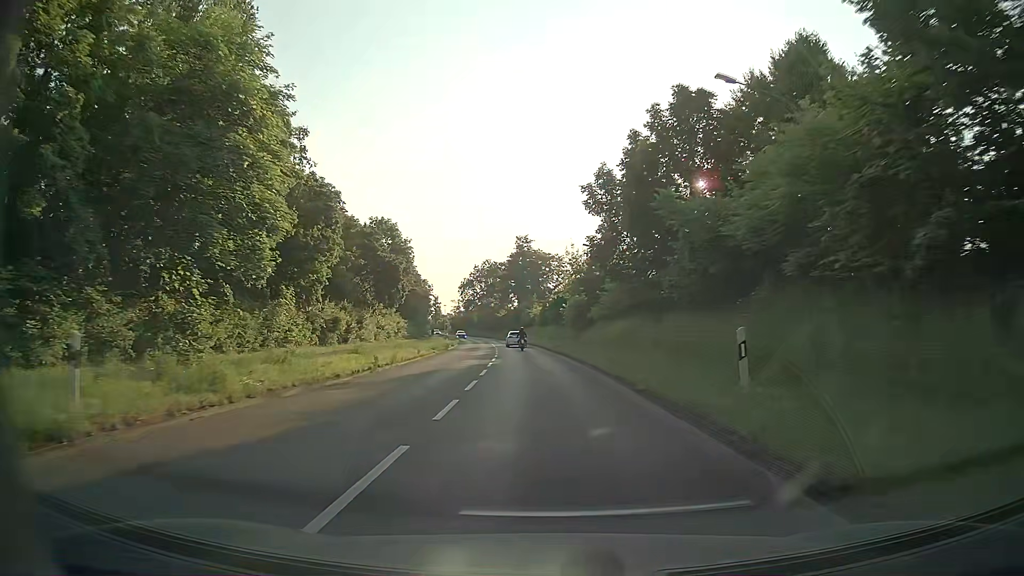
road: secondary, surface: asphalt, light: Day
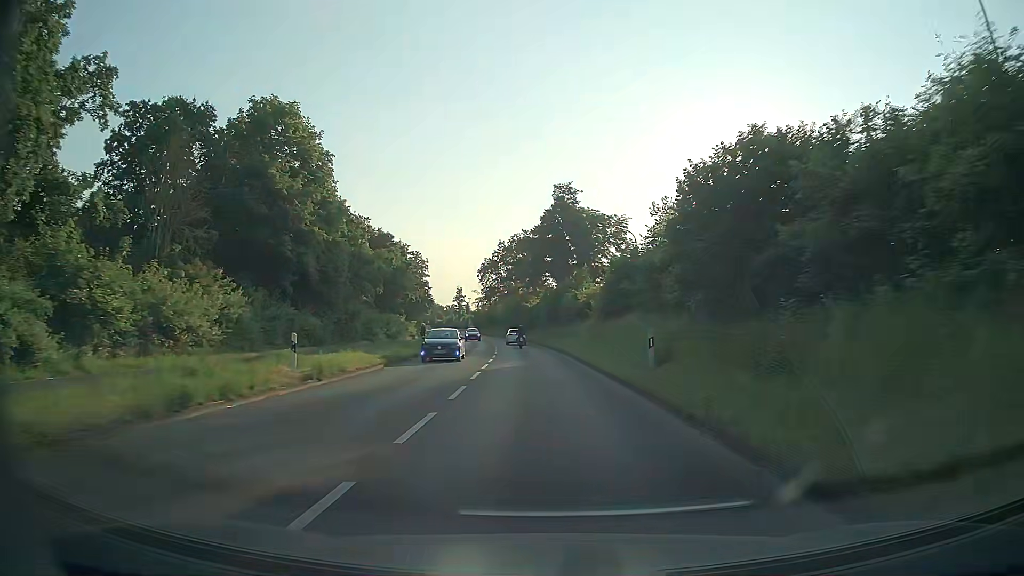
(-1.6, +44.1) m; -3°
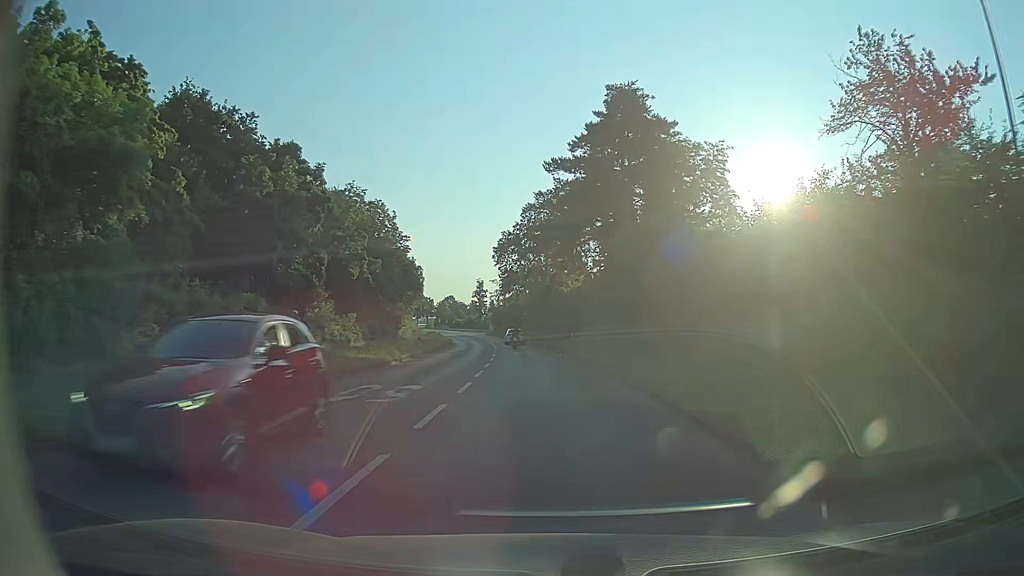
(-1.2, +34.9) m; -4°
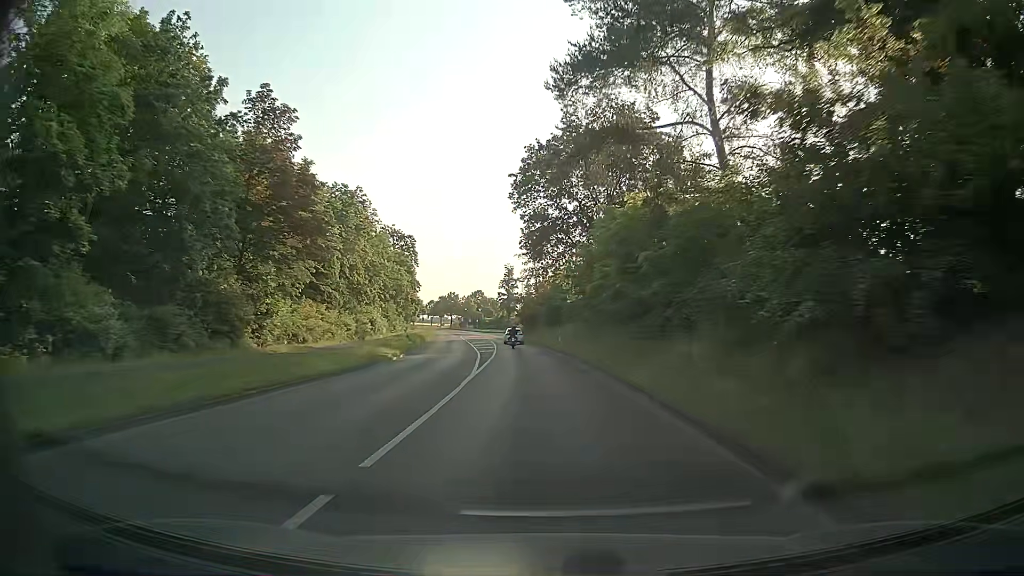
(-1.2, +43.1) m; -3°
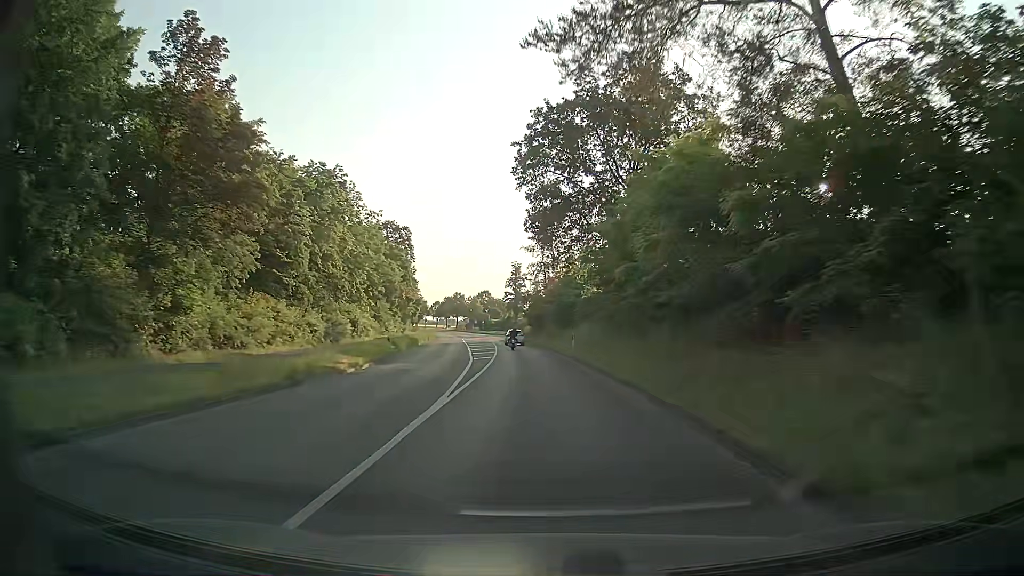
(-0.1, +8.6) m; -2°
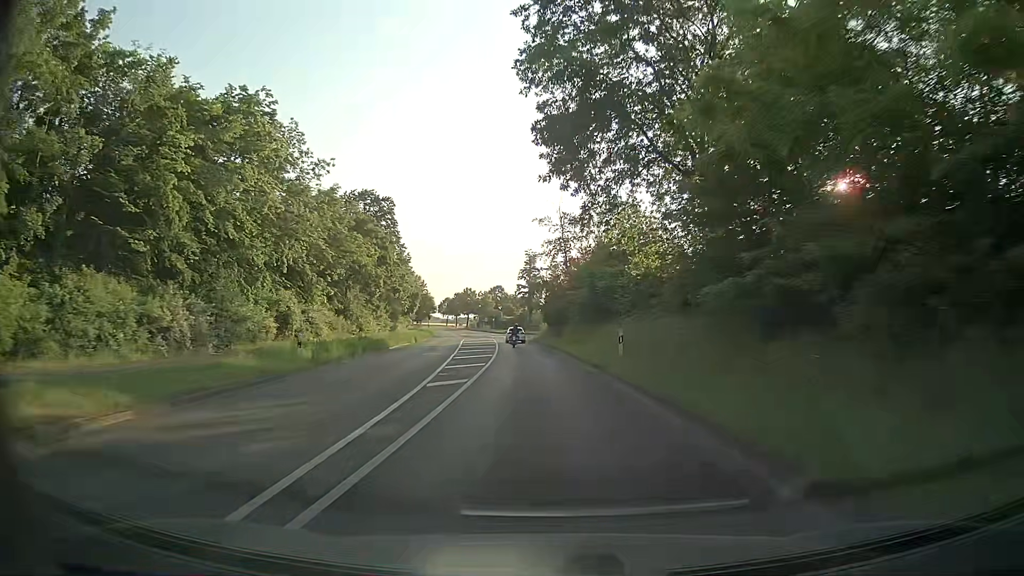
(-0.1, +17.1) m; -1°
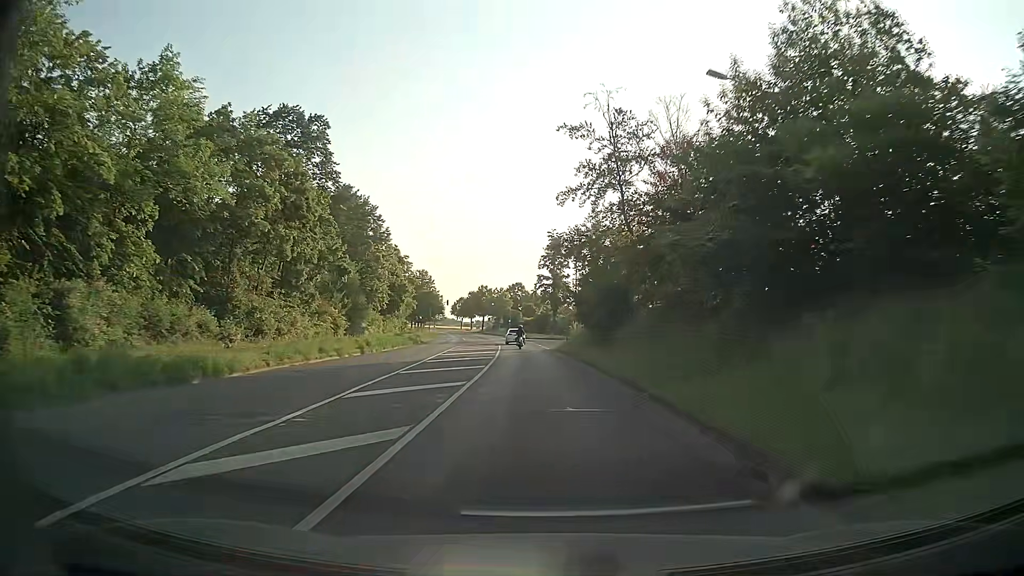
(-0.5, +25.6) m; -2°
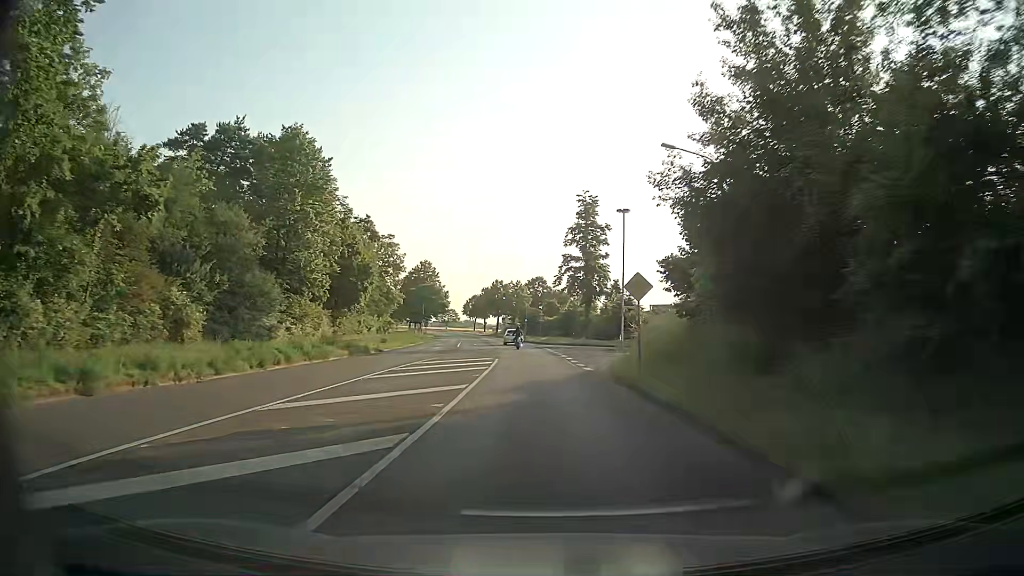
(-0.4, +25.6) m; -2°
(0, +10) (0, +20) (-1, +30) (-1, +40) (-2, +50) (-3, +60) (-4, +70) (-5, +80) (-6, +90) (-8, +100) m
